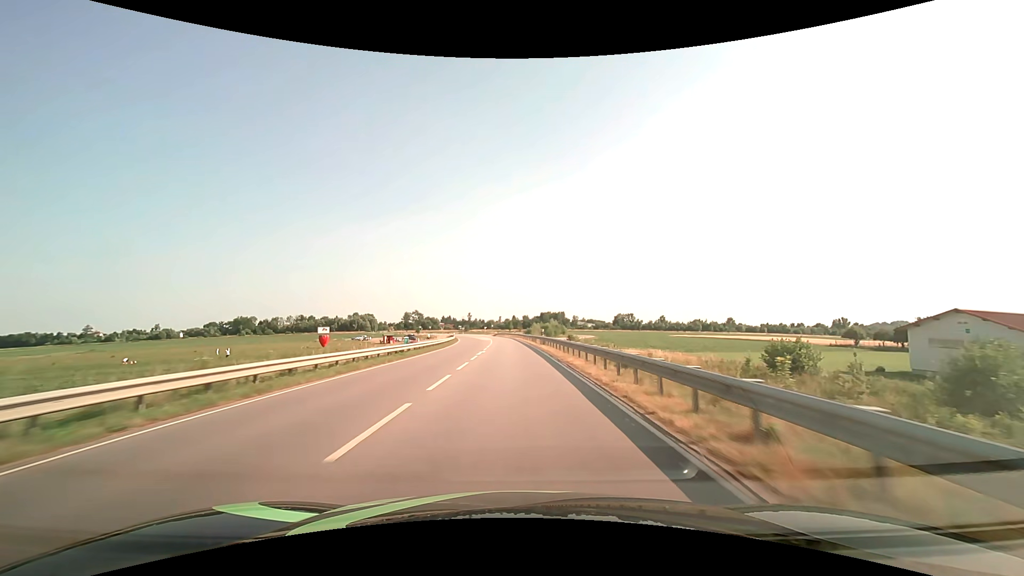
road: secondary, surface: asphalt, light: Day
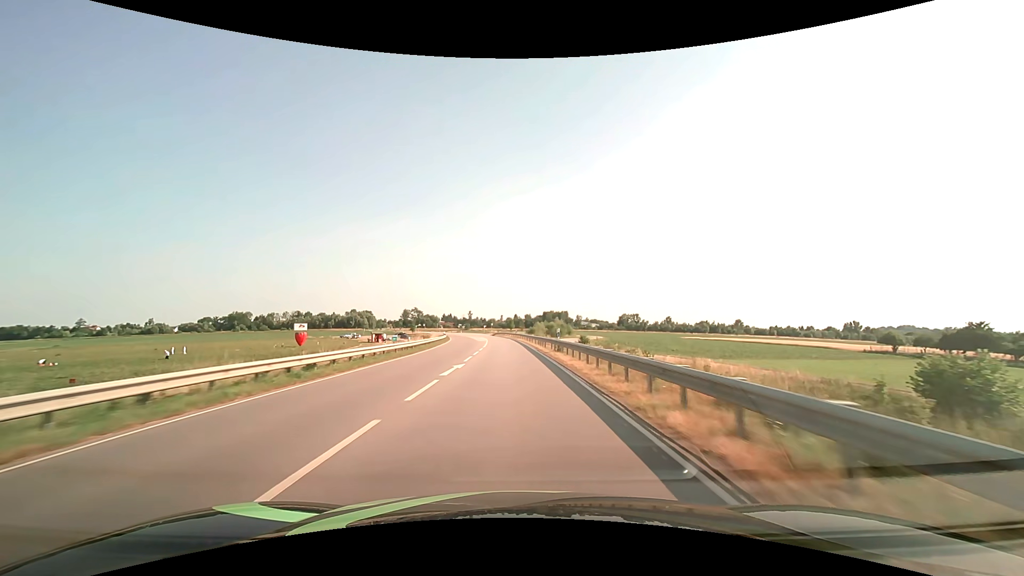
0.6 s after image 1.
(0.0, +13.8) m; 0°
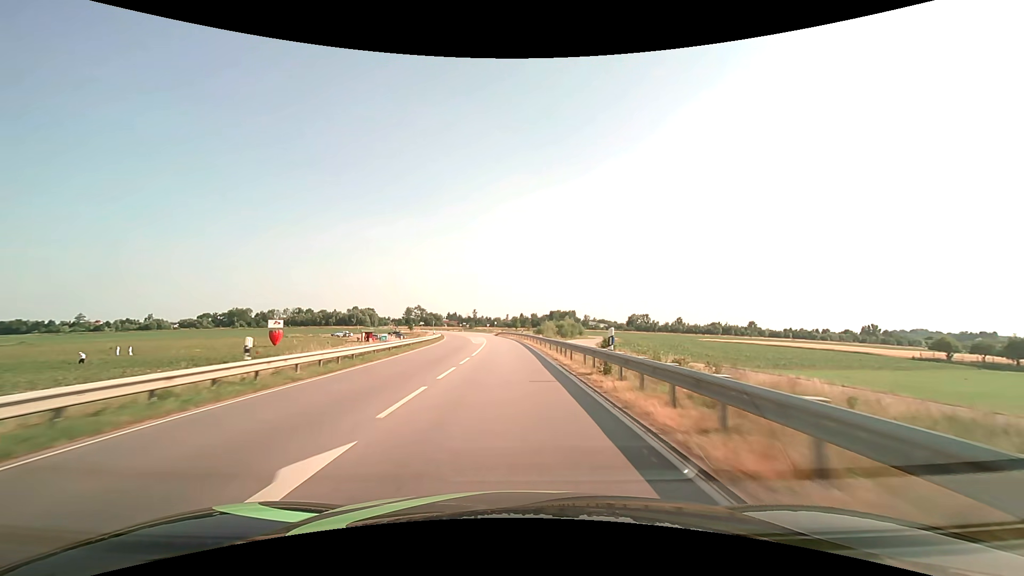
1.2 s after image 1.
(-0.1, +13.9) m; -1°
